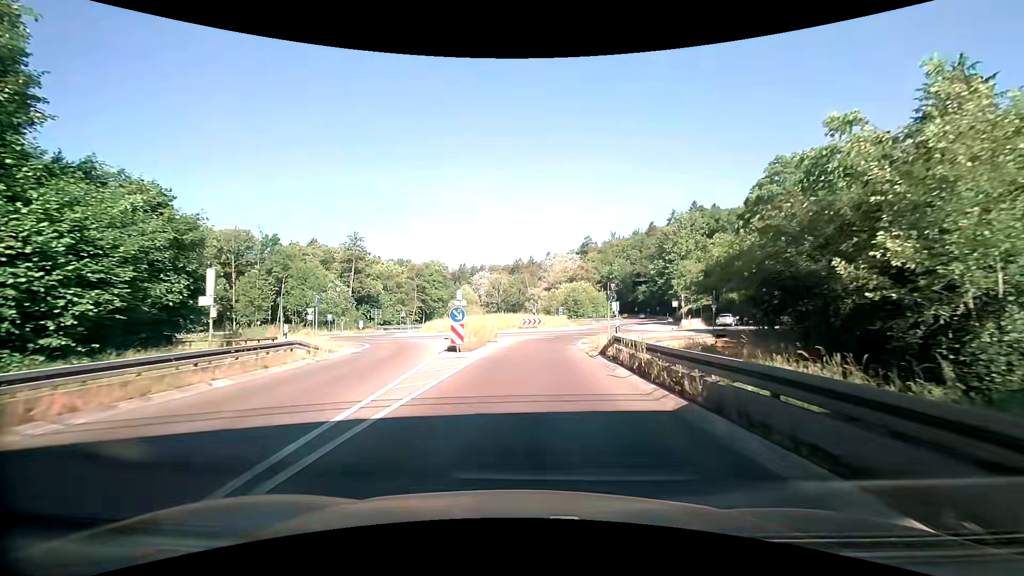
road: secondary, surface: asphalt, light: Day
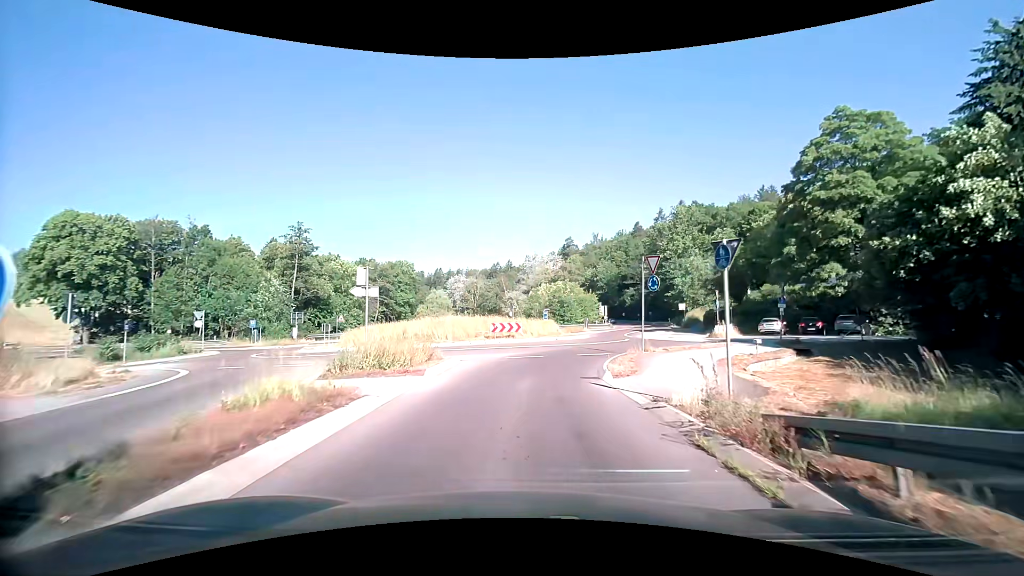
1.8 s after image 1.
(+0.3, +15.9) m; +2°
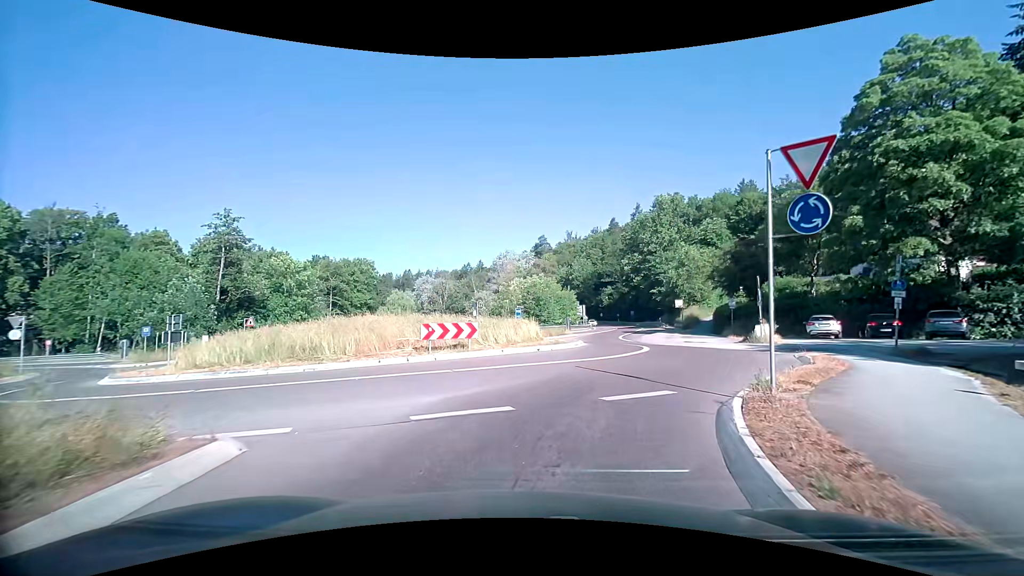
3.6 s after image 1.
(+0.4, +12.0) m; +4°
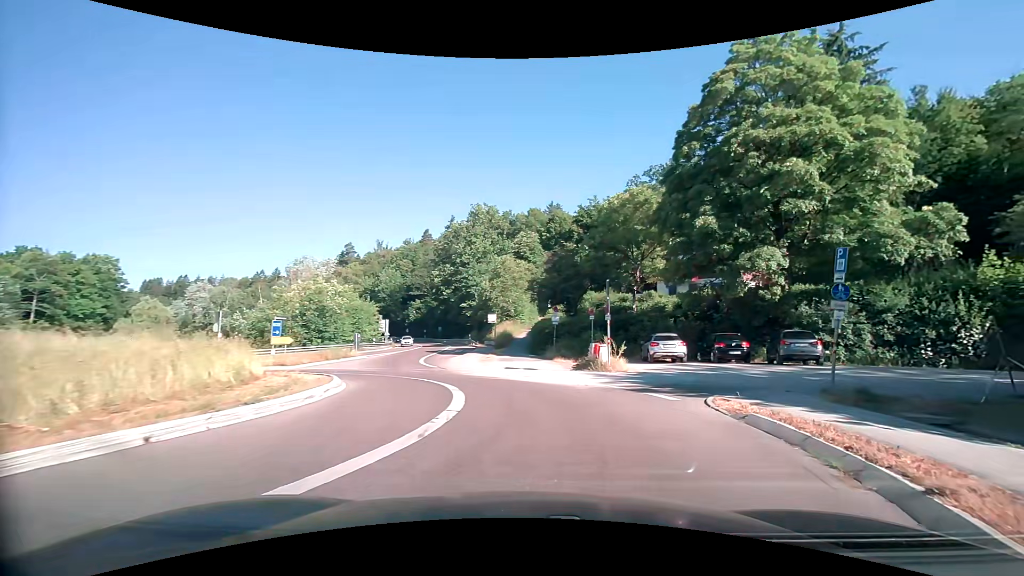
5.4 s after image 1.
(+1.5, +10.5) m; +23°
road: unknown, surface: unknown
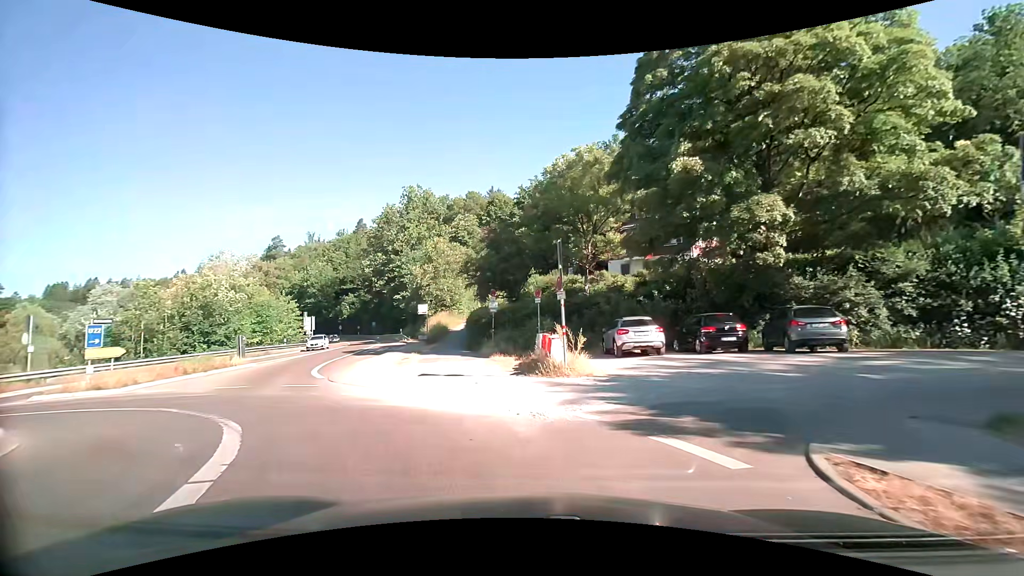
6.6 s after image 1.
(+0.6, +7.0) m; +5°
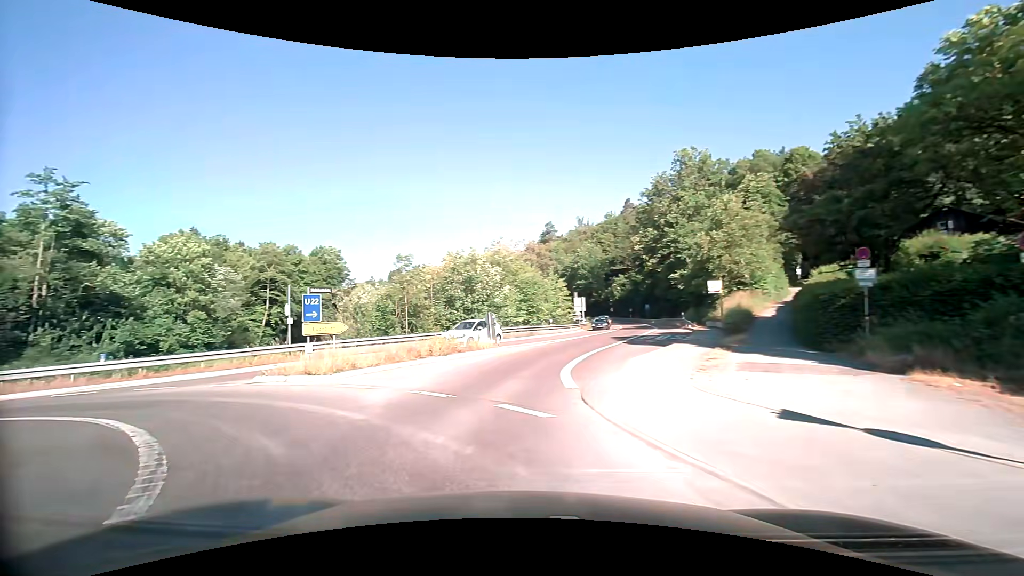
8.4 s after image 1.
(-2.1, +9.1) m; -30°
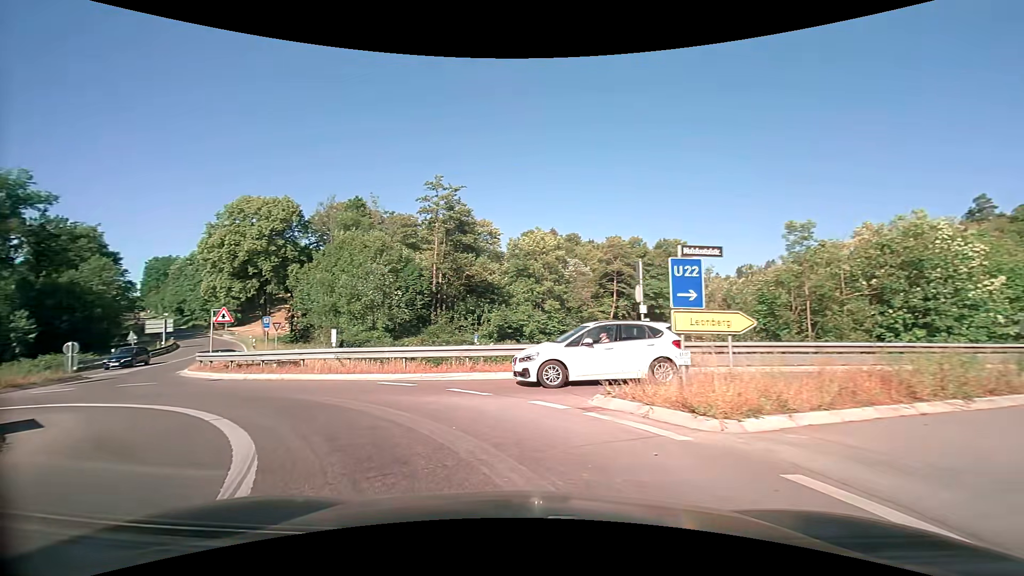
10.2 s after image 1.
(-2.7, +7.8) m; -39°
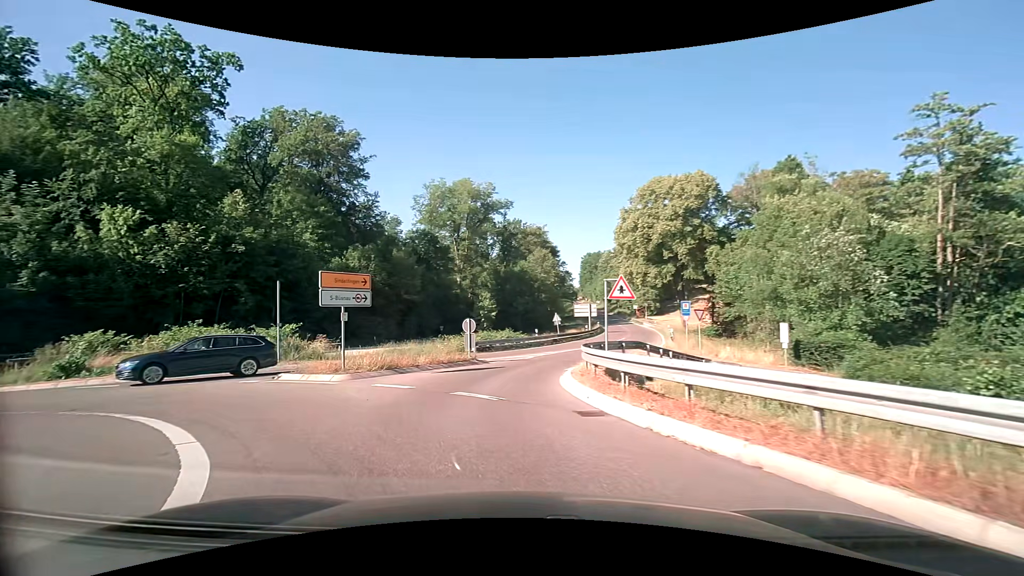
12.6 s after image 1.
(-4.5, +11.5) m; -45°
(-1, +10) (0, +20) (+4, +29) (+7, +39) (+10, +48) (+13, +58) (+15, +67) (+17, +77) (+19, +87) (+20, +97) m
